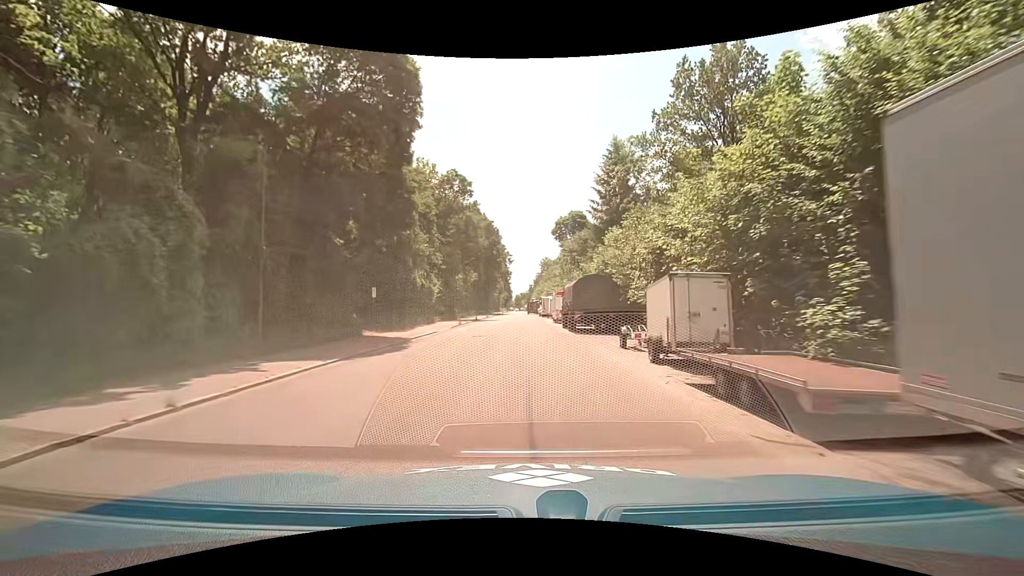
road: residential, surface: asphalt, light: Day
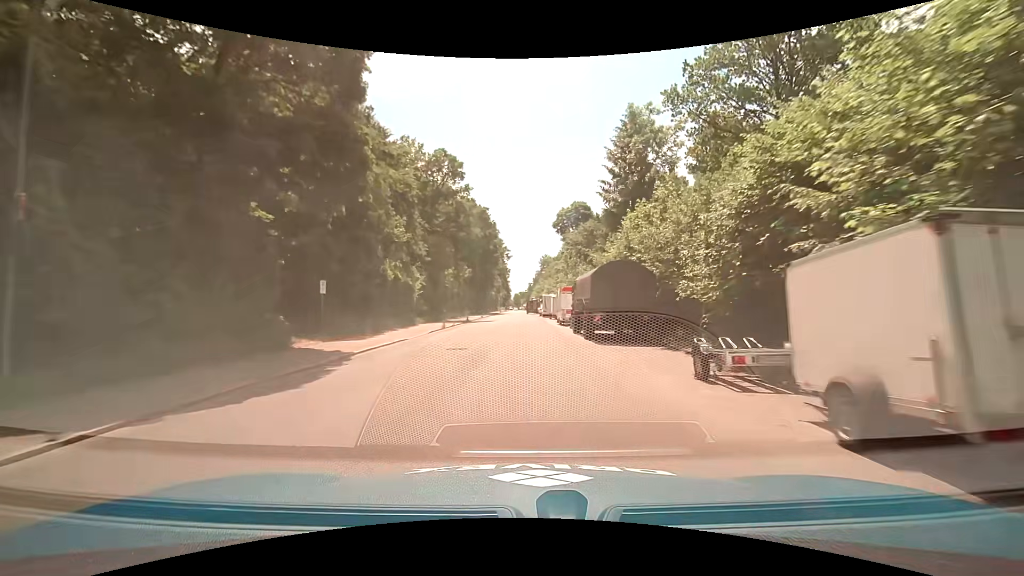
(+0.1, +7.6) m; +2°
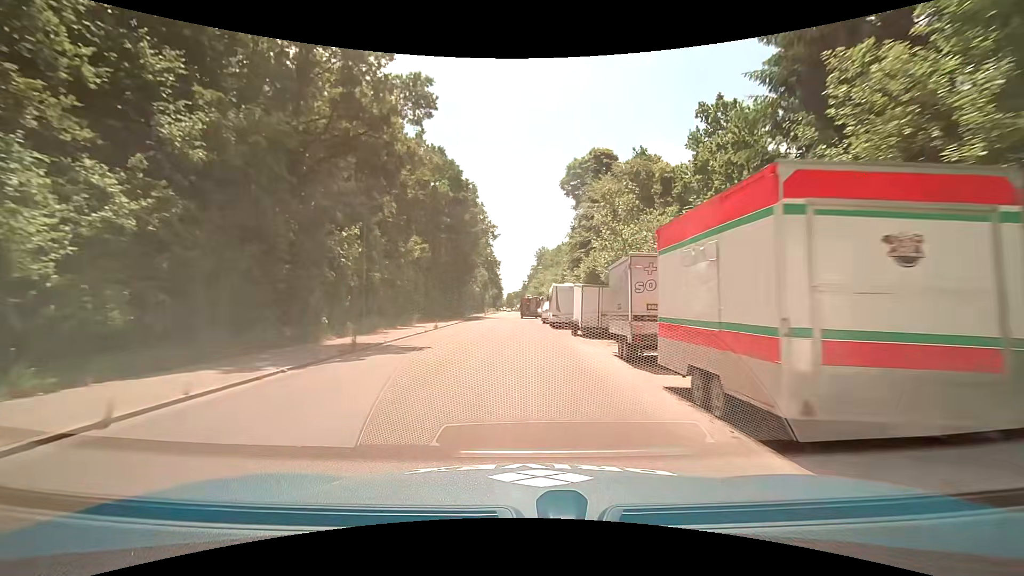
(-0.3, +30.4) m; 0°
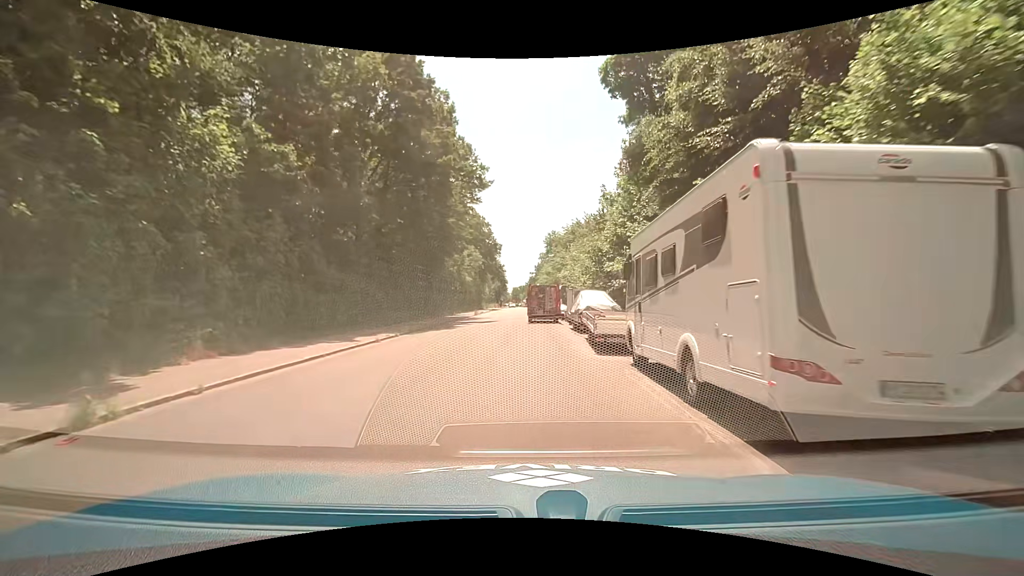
(-0.1, +27.0) m; 0°
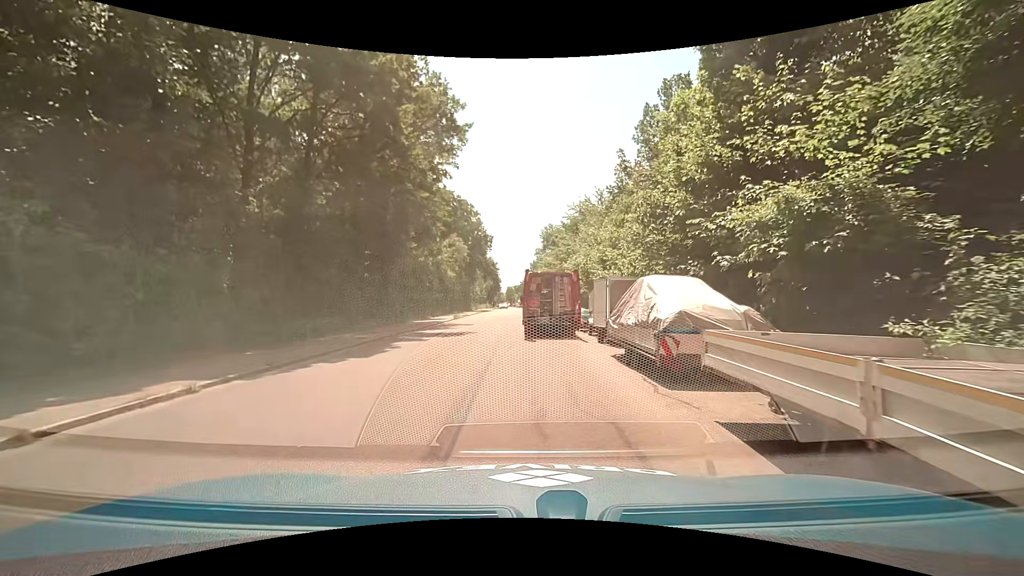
(0.0, +12.8) m; +1°
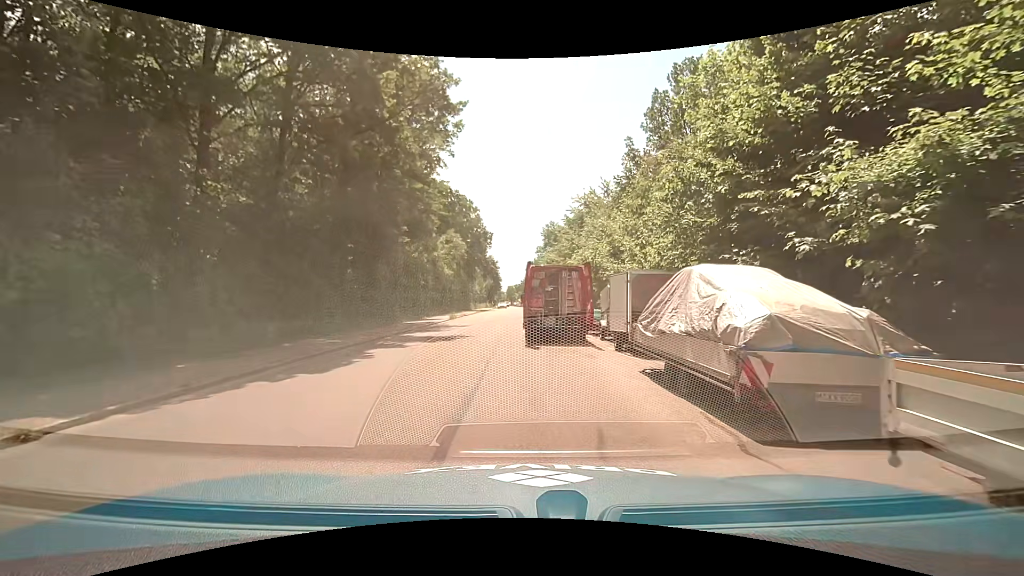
(0.0, +2.8) m; 0°
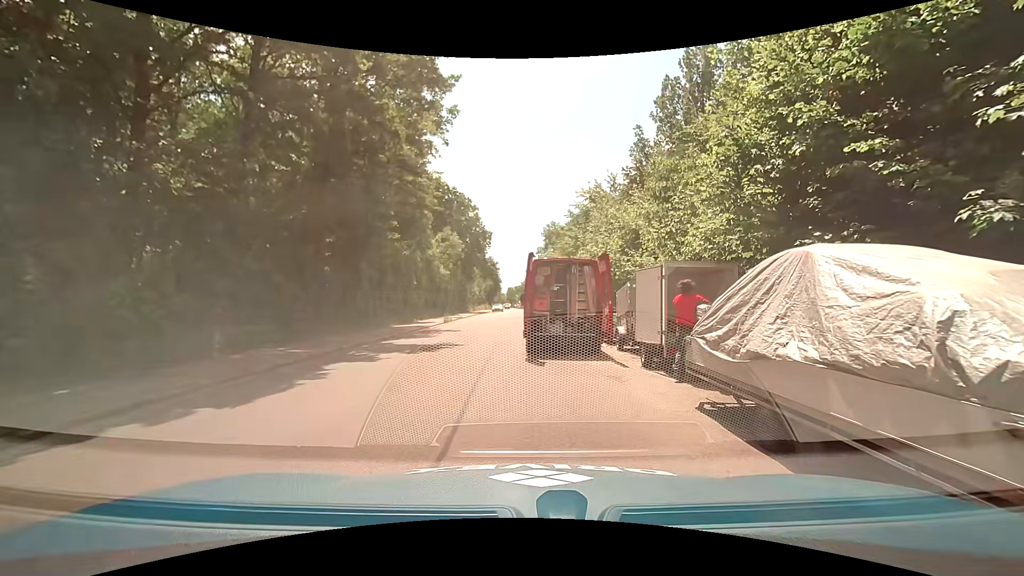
(0.0, +2.7) m; 0°
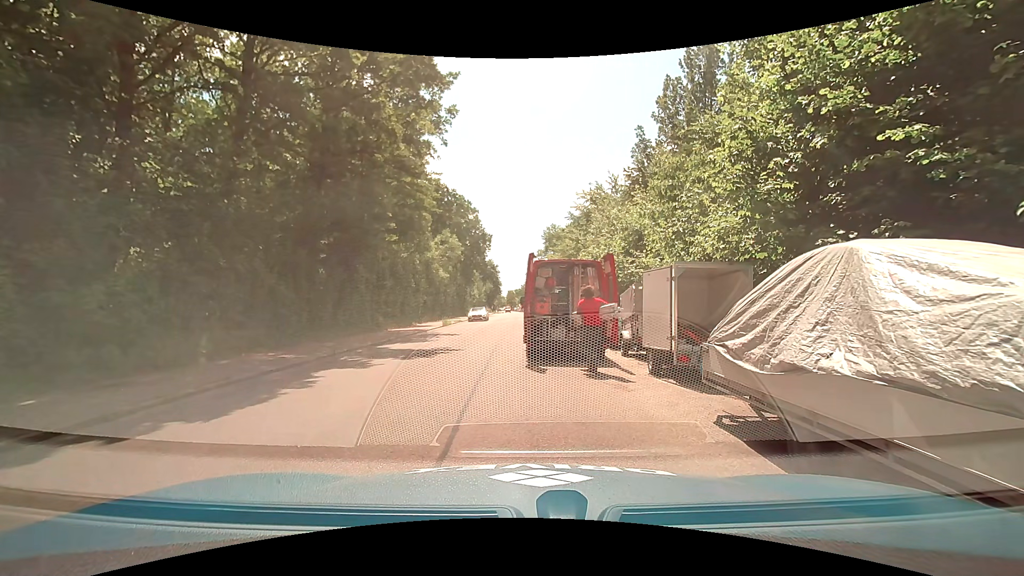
(0.0, +0.6) m; 0°
(-2, +10) (-2, +20) (-2, +30) (-2, +40) (-2, +50) (-2, +60) (-2, +70) (-2, +80) (-2, +90) (-2, +100) m
